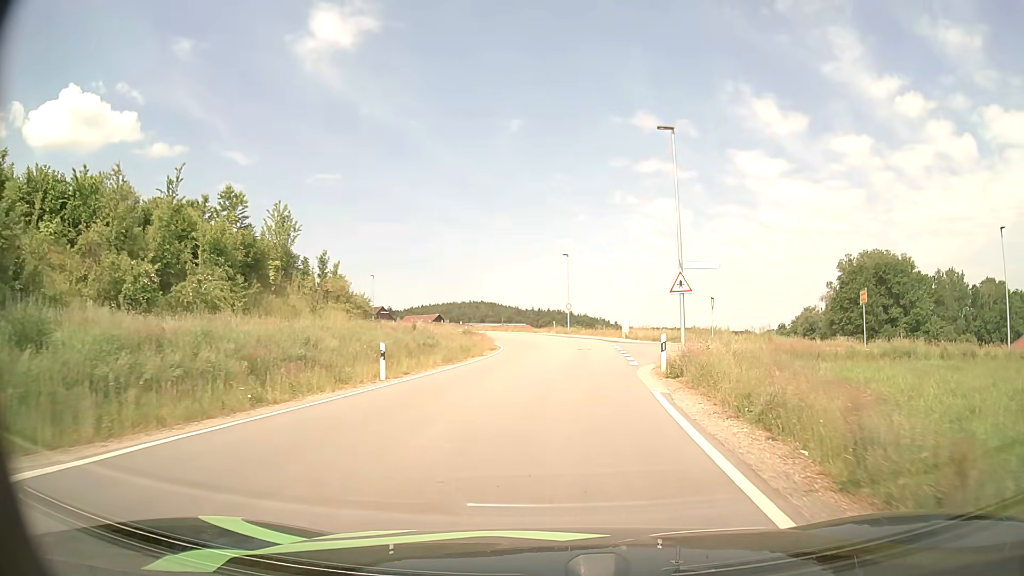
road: unclassified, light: Day
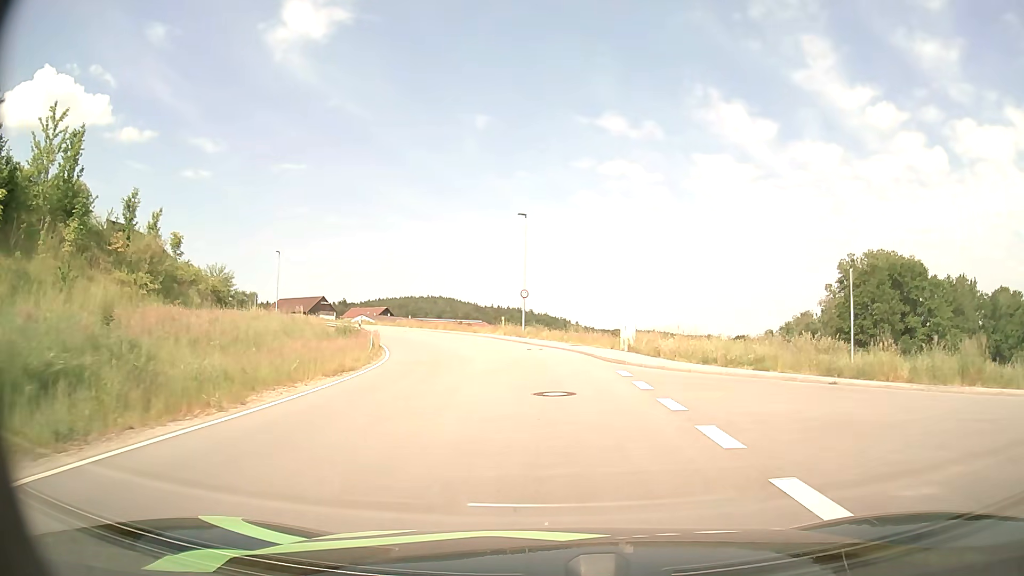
(+1.1, +24.6) m; +4°
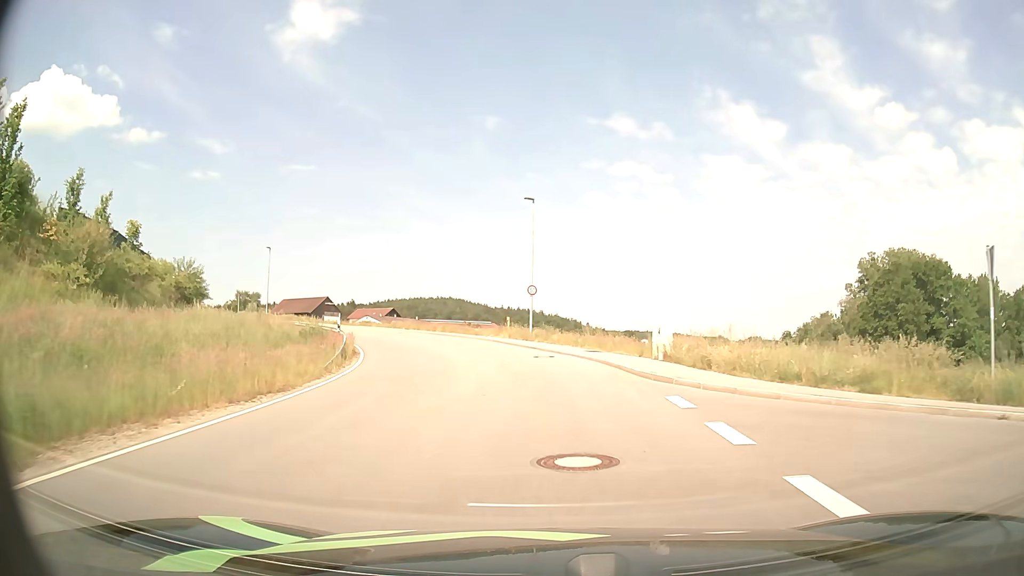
(0.0, +6.1) m; -1°
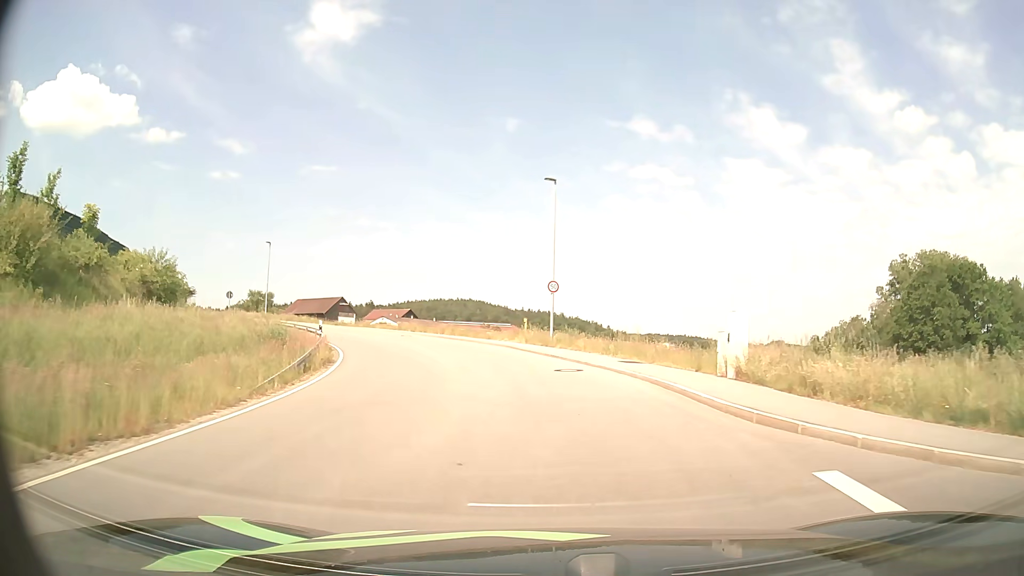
(-0.1, +6.0) m; -2°
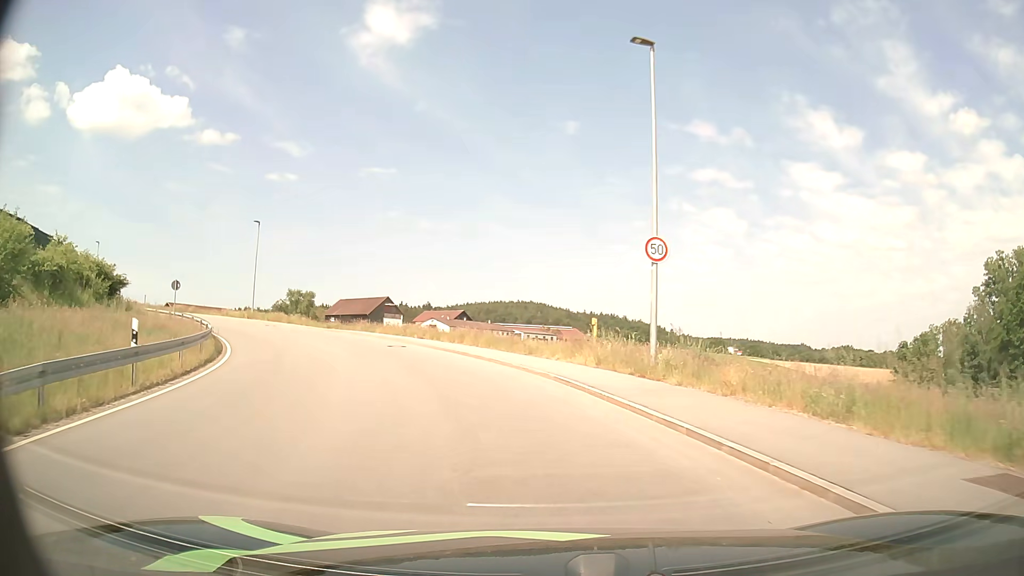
(-0.6, +17.2) m; -5°
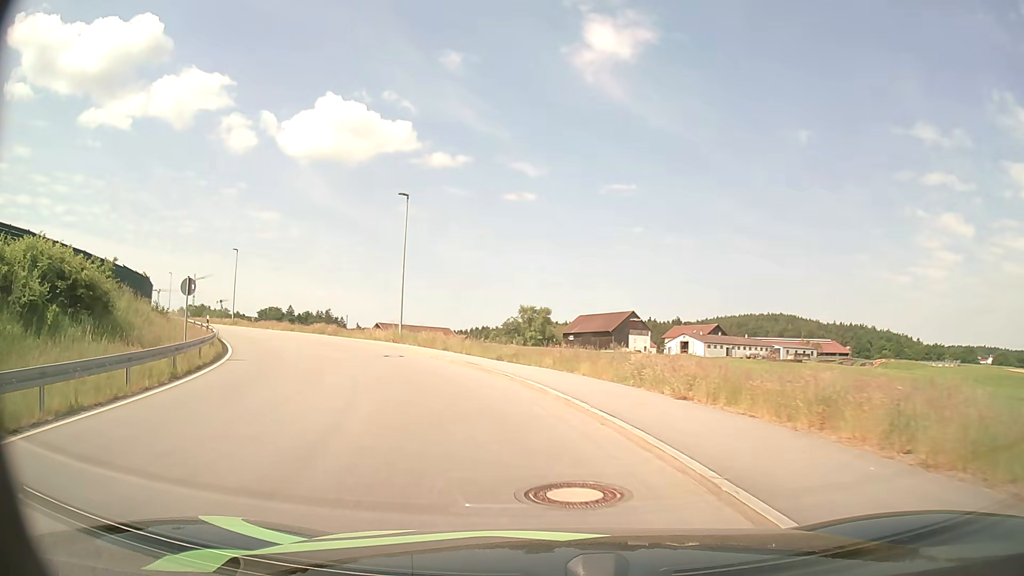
(-3.5, +21.1) m; -21°
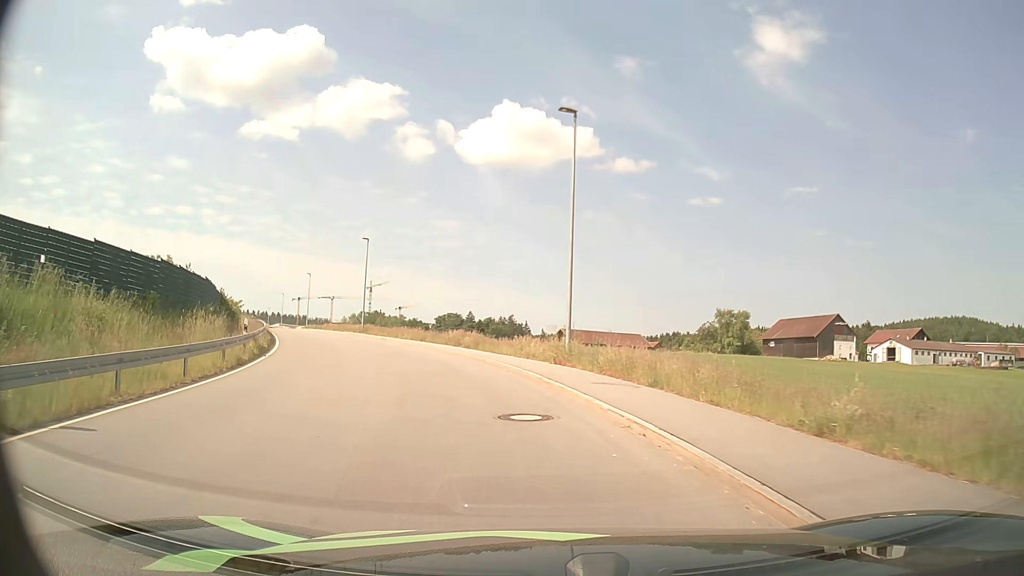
(-2.3, +15.8) m; -16°
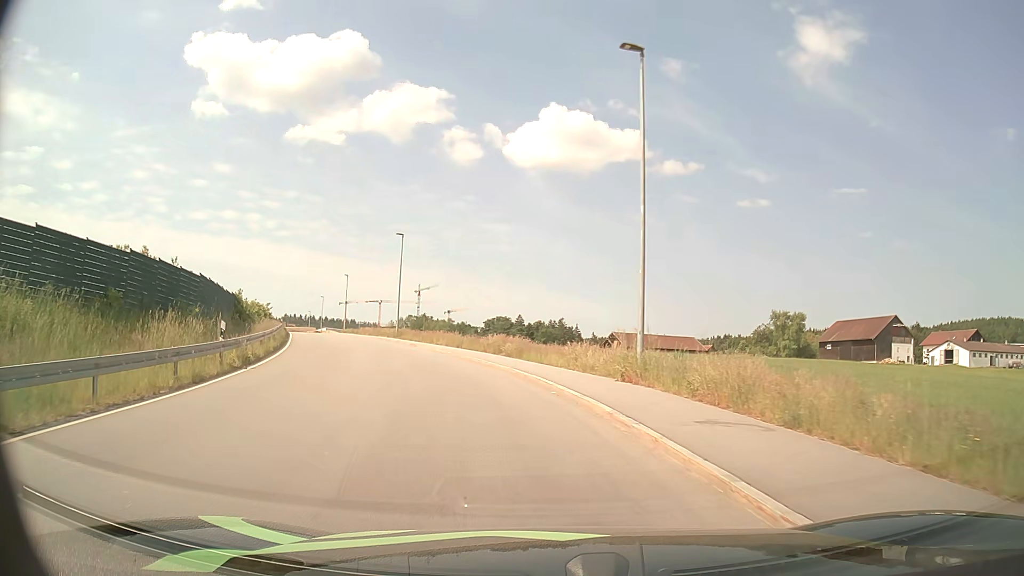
(-0.2, +5.5) m; -4°
(-1, +10) (-3, +20) (-6, +29) (-10, +38) (-14, +48) (-18, +57) (-22, +66) (-26, +75) (-30, +84) (-34, +93) m
